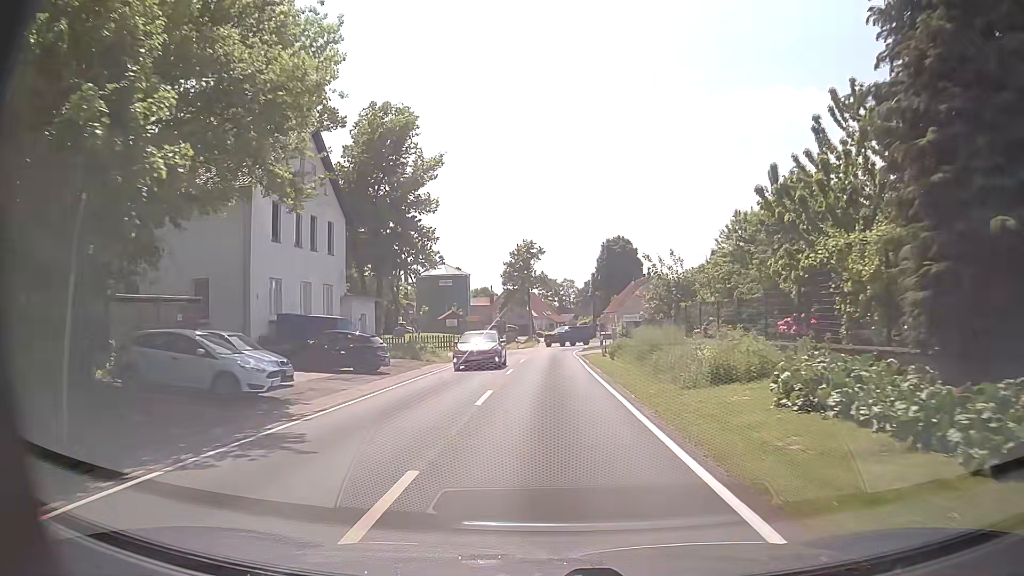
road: tertiary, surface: asphalt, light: Day
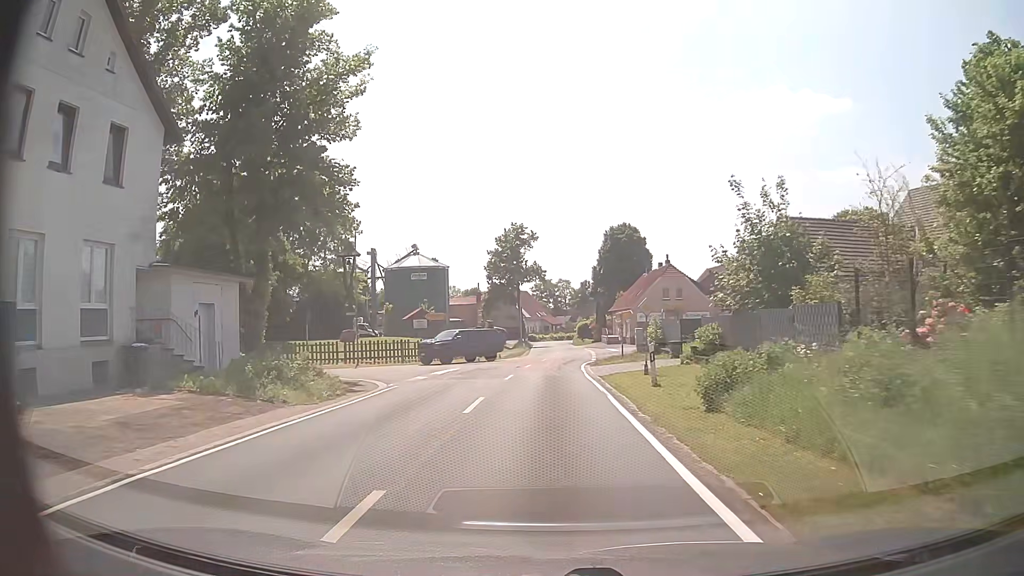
(+0.3, +18.6) m; +1°
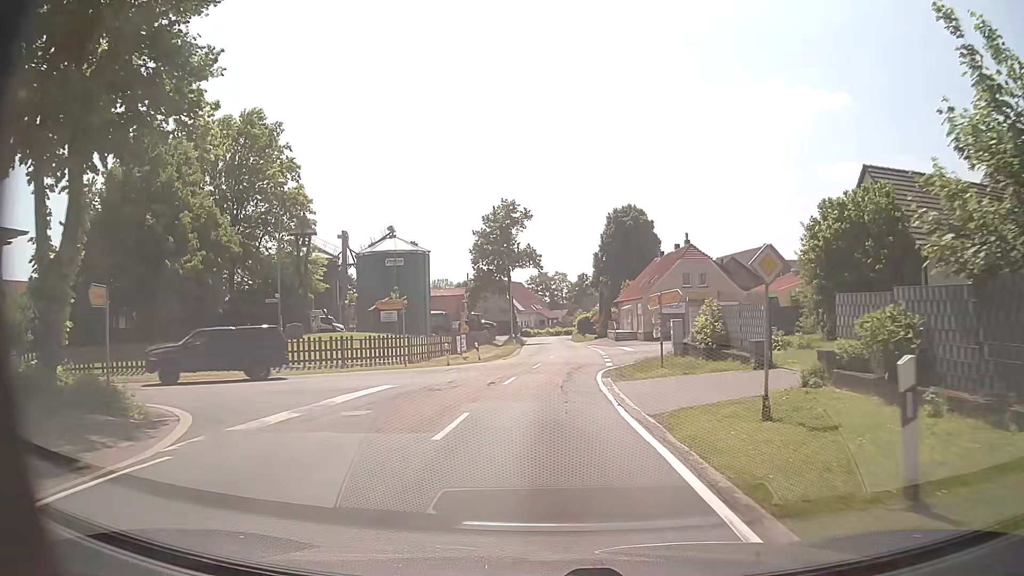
(+0.1, +12.3) m; +1°
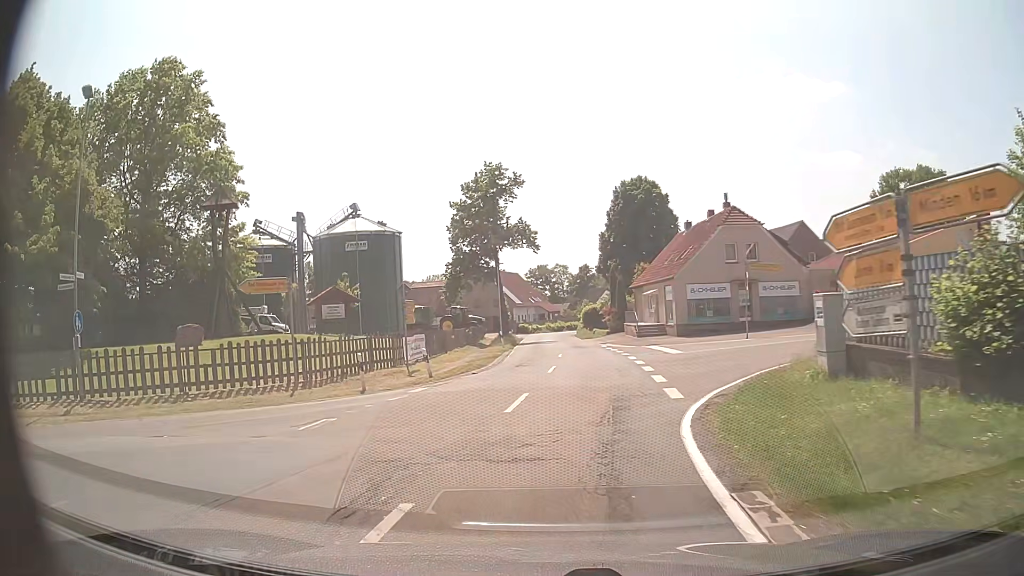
(+0.1, +14.6) m; -1°
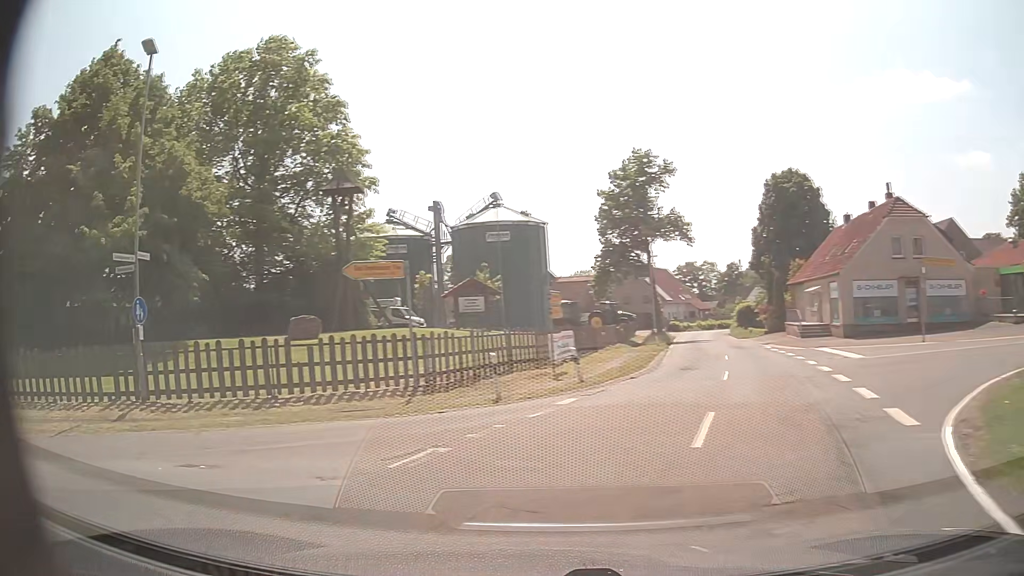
(-0.3, +3.4) m; -12°
